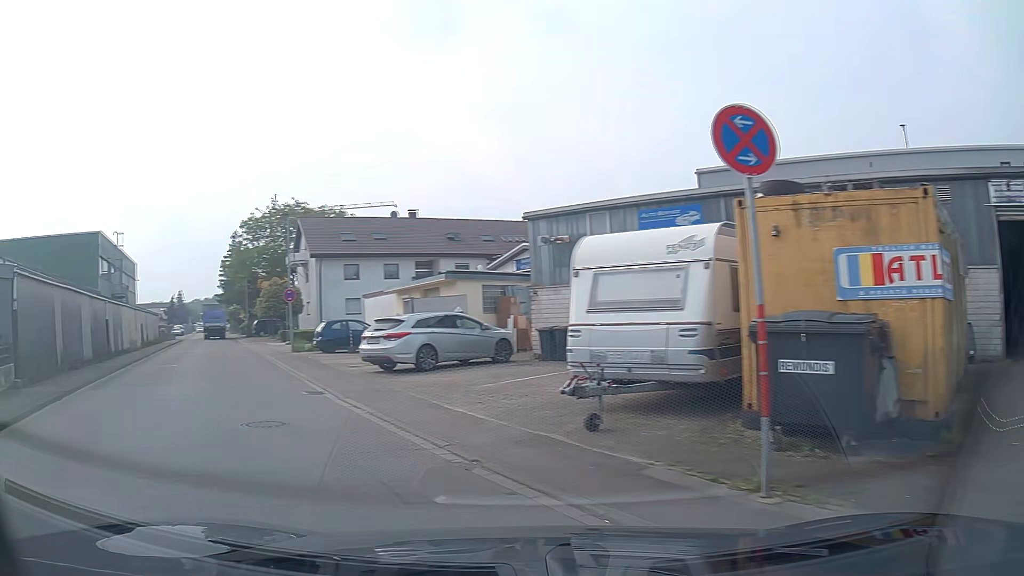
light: Day
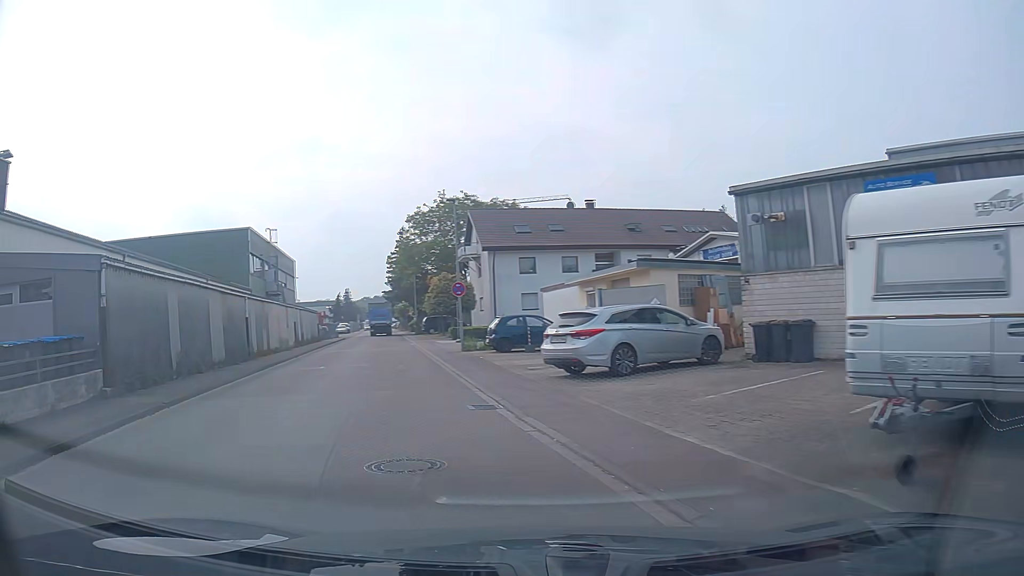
(-0.4, +3.1) m; -14°
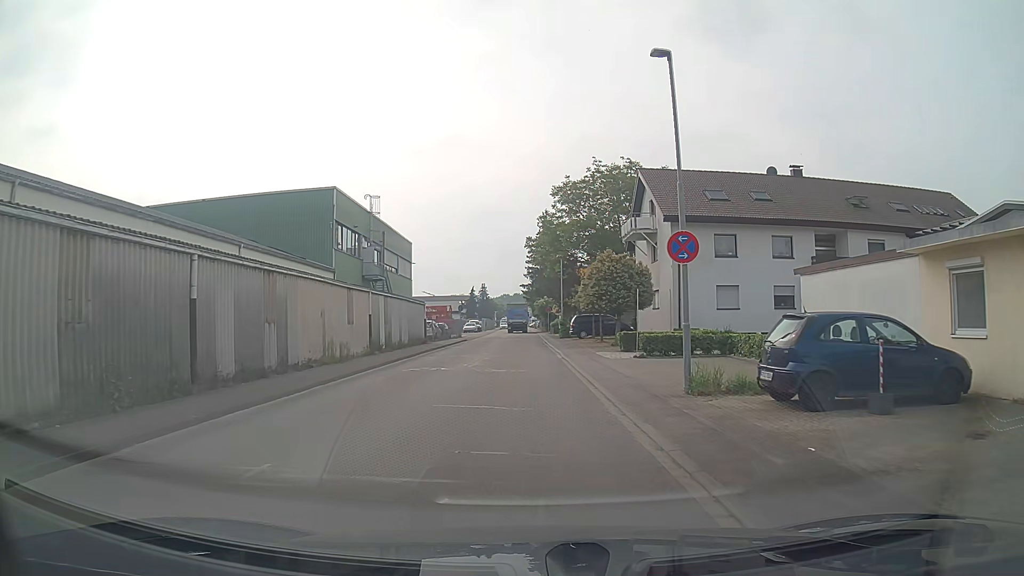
(-2.7, +16.4) m; -11°
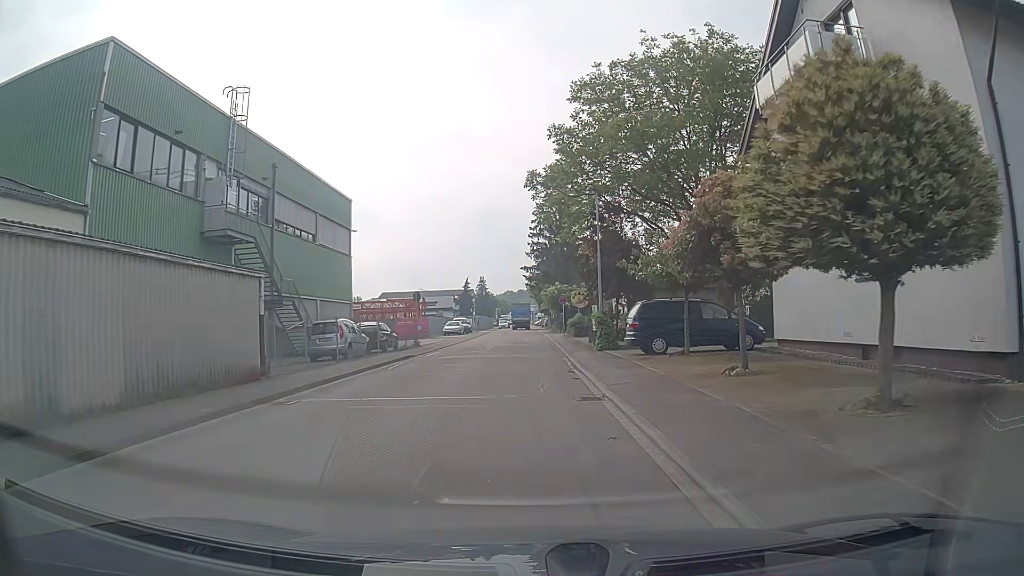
(0.0, +26.8) m; 0°
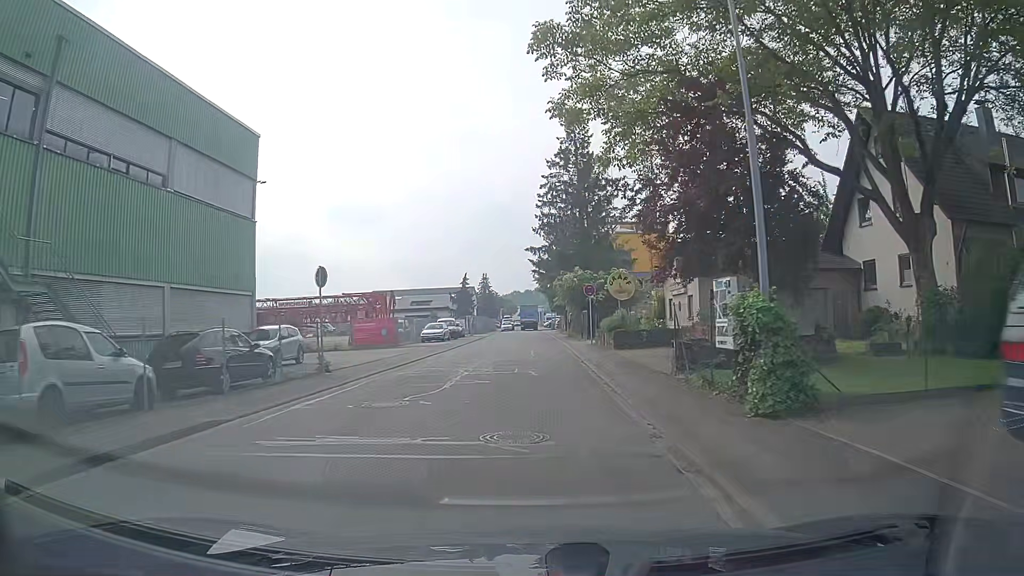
(-0.2, +18.4) m; -1°
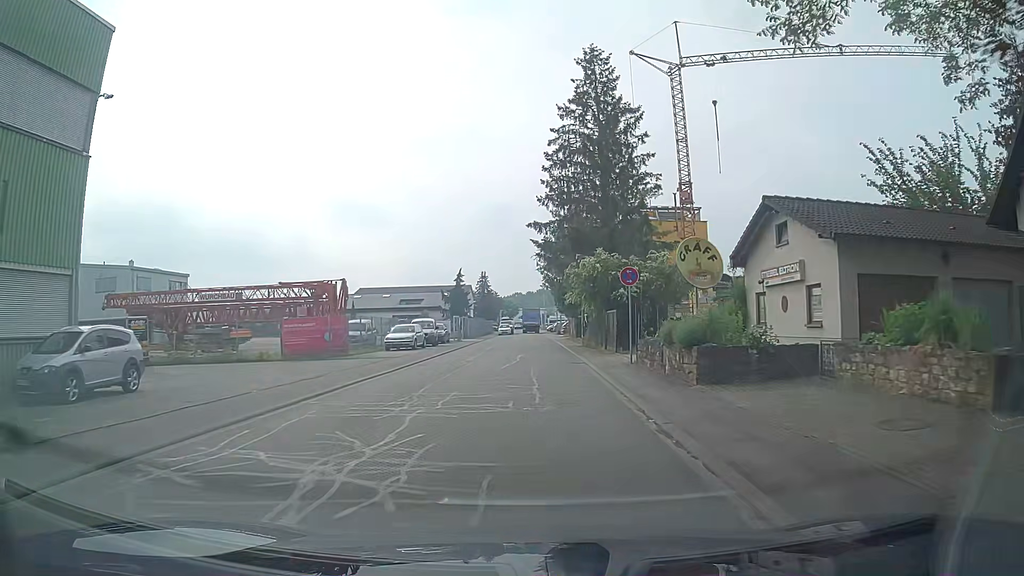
(0.0, +13.2) m; 0°
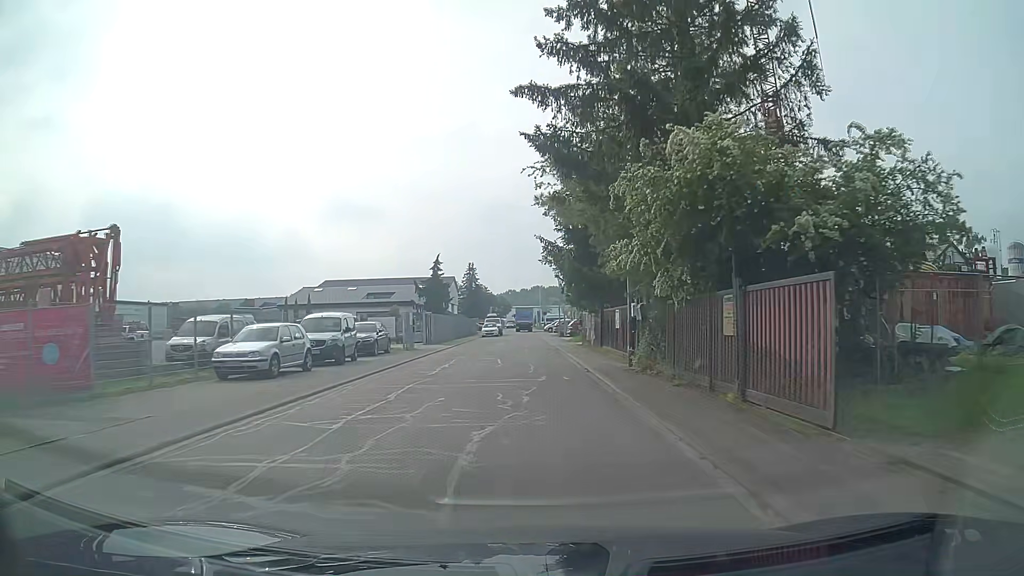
(0.0, +20.5) m; +1°
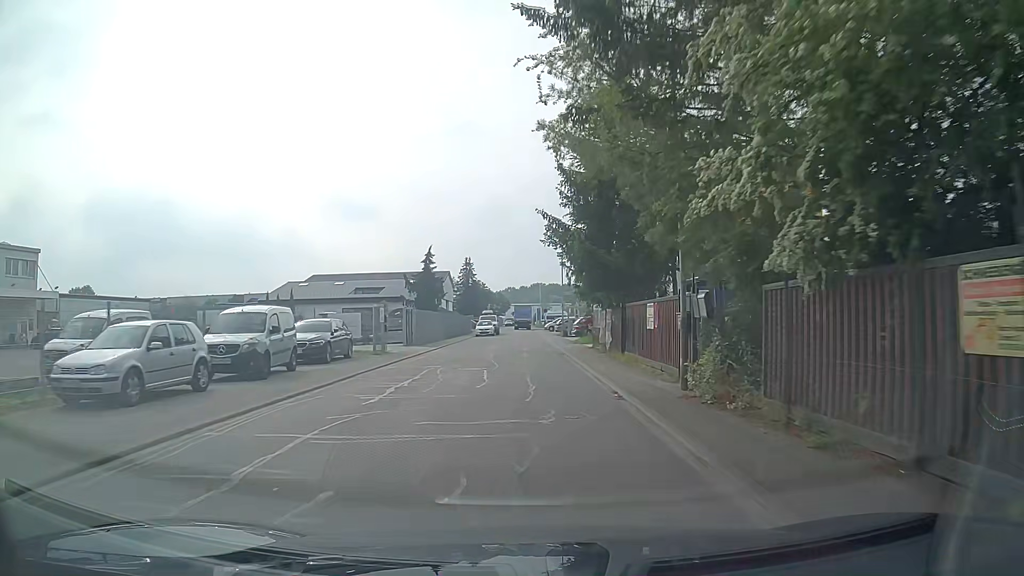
(-0.1, +6.8) m; -1°
(0, +10) (0, +20) (0, +30) (0, +40) (0, +50) (0, +60) (0, +70) (0, +80) (0, +90) (0, +100) m
